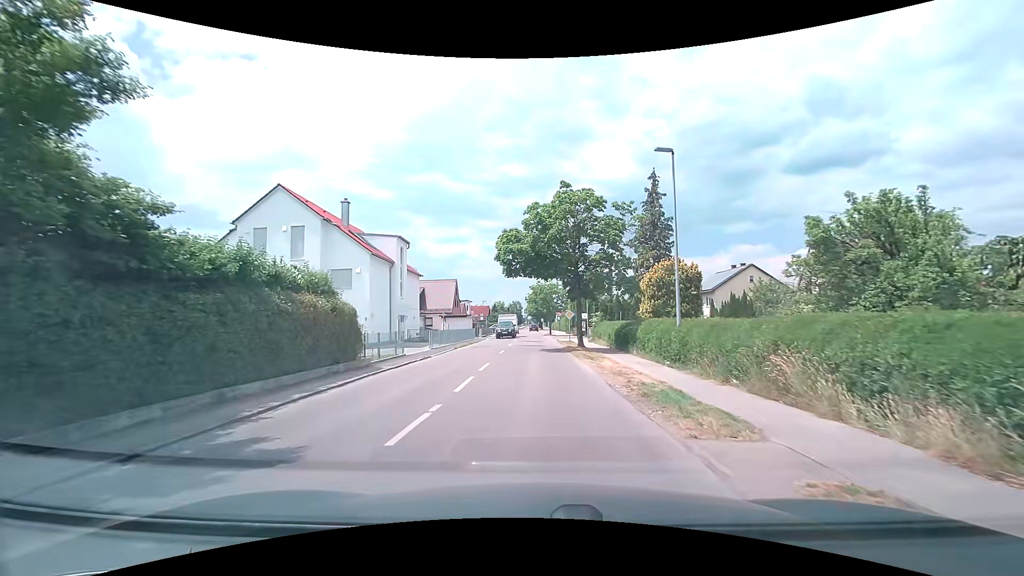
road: tertiary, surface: asphalt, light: Day
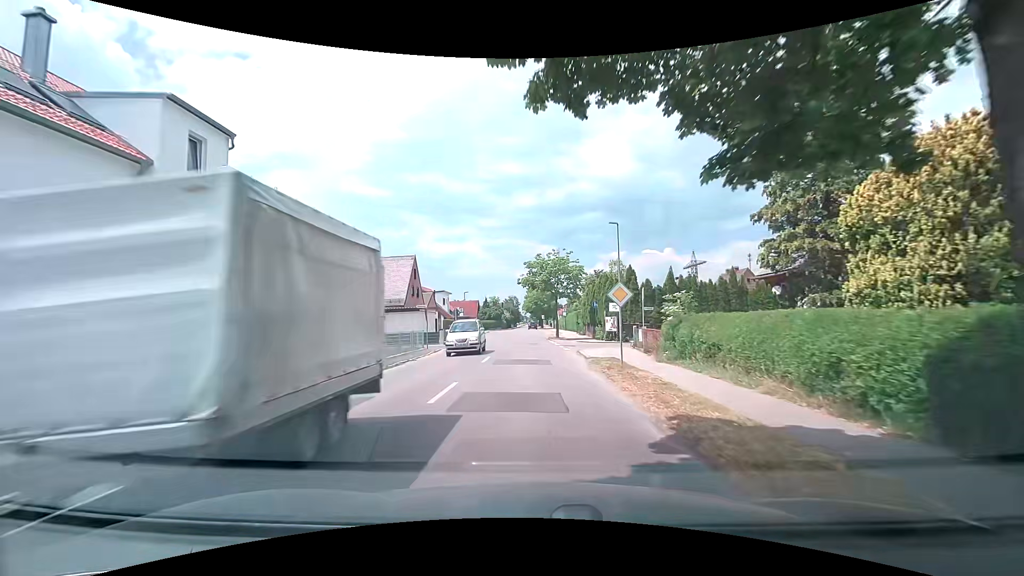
(0.0, +24.7) m; 0°
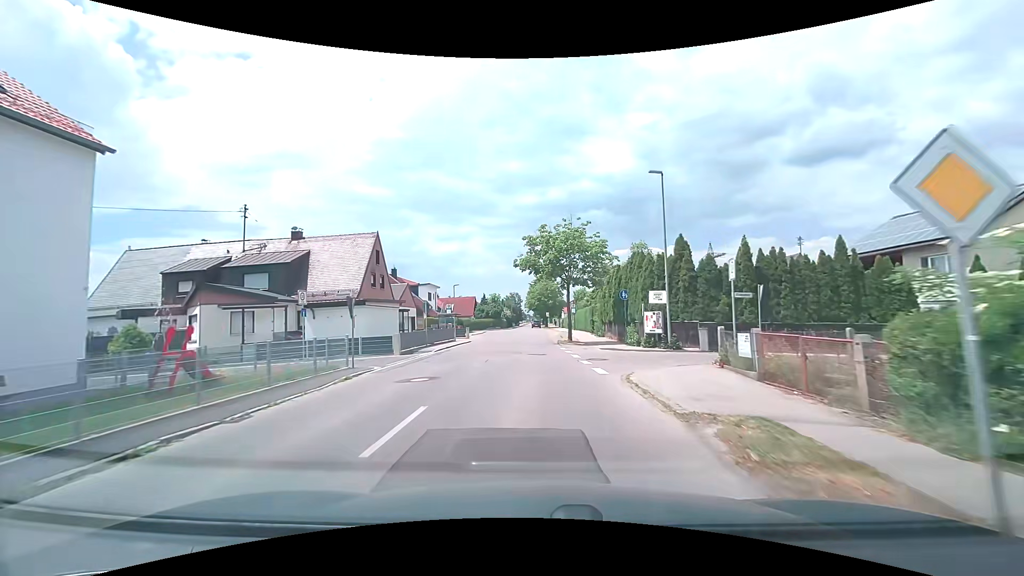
(0.0, +12.4) m; 0°
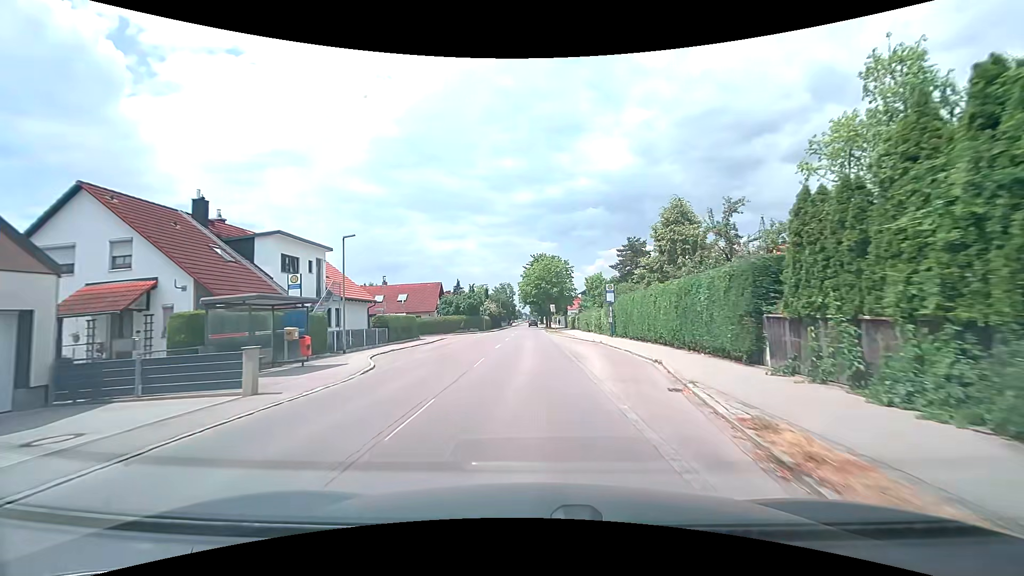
(-0.3, +35.7) m; 0°
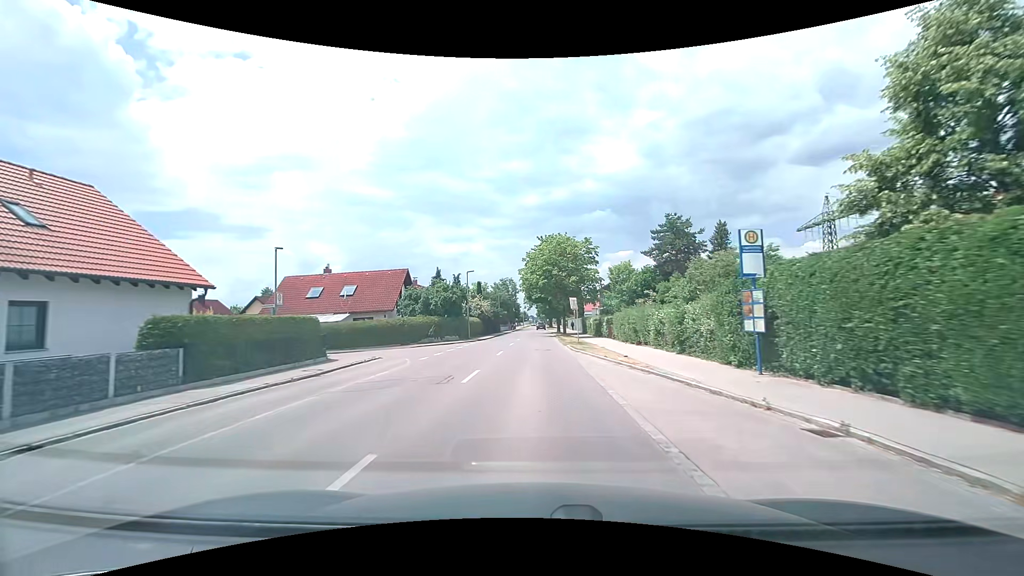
(0.0, +21.3) m; 0°
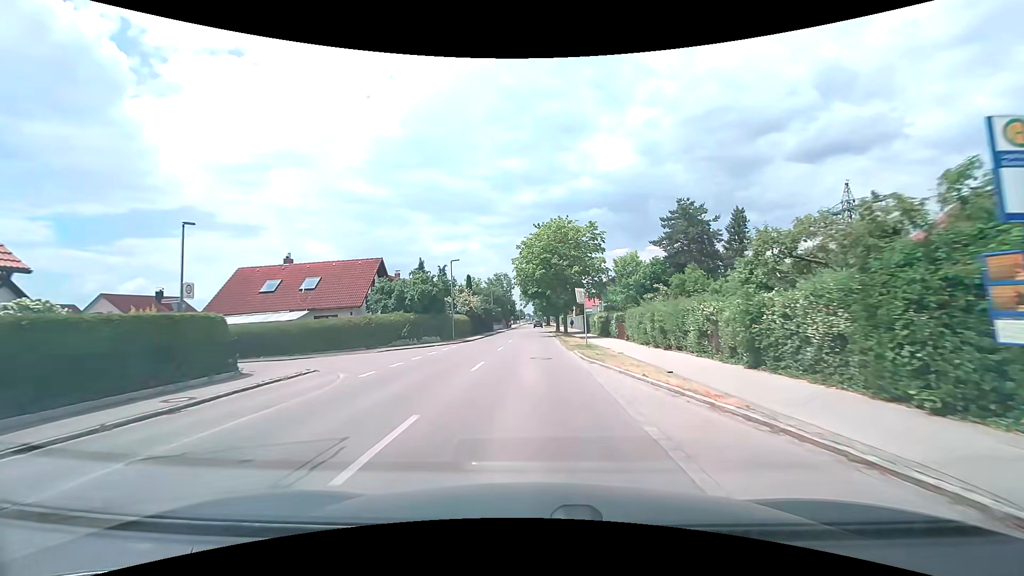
(0.0, +7.0) m; 0°
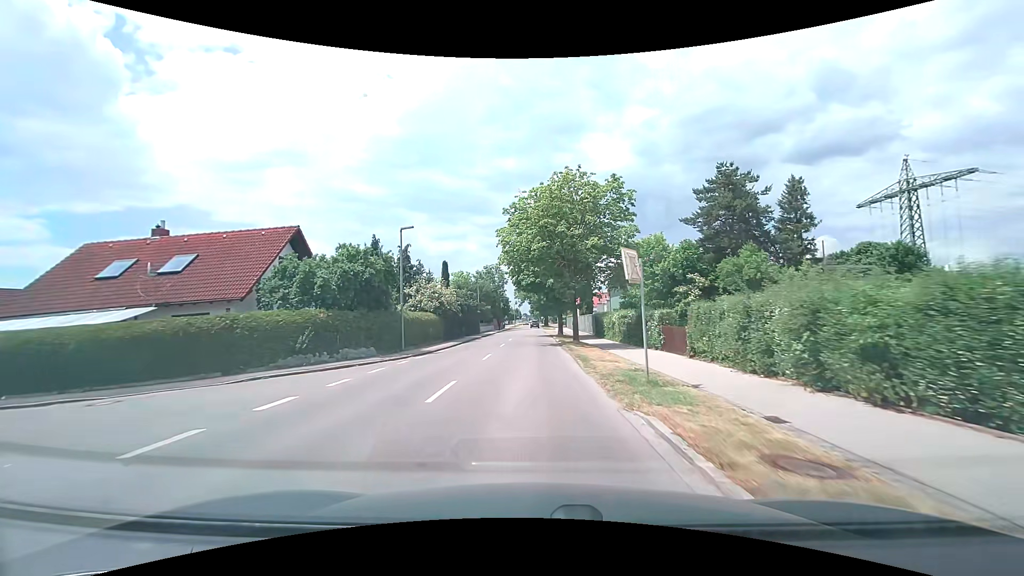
(0.0, +13.9) m; 0°
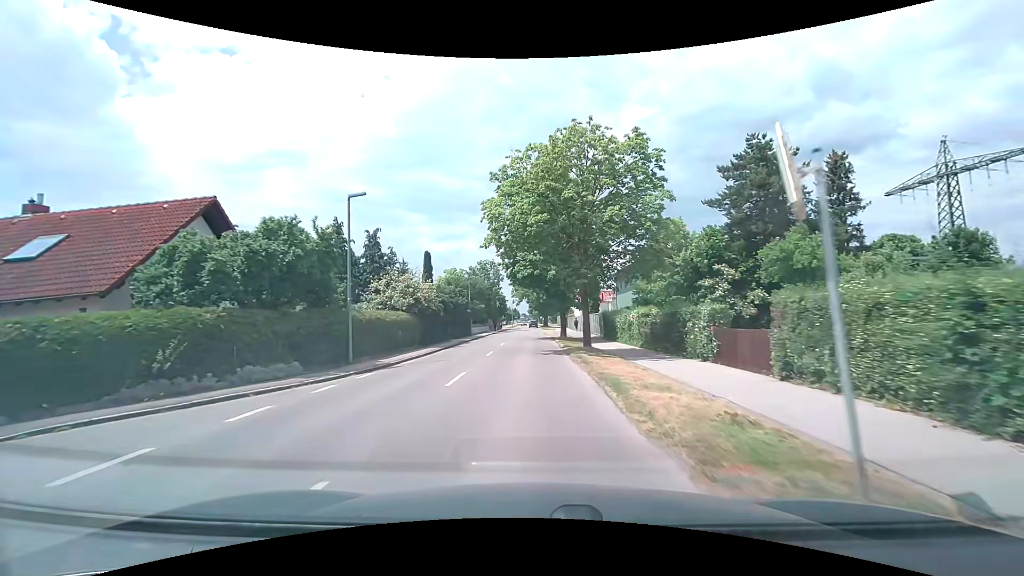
(0.0, +6.9) m; 0°
(0, +10) (0, +20) (0, +30) (0, +40) (0, +50) (0, +60) (0, +70) (0, +80) (0, +90) (0, +100) m
